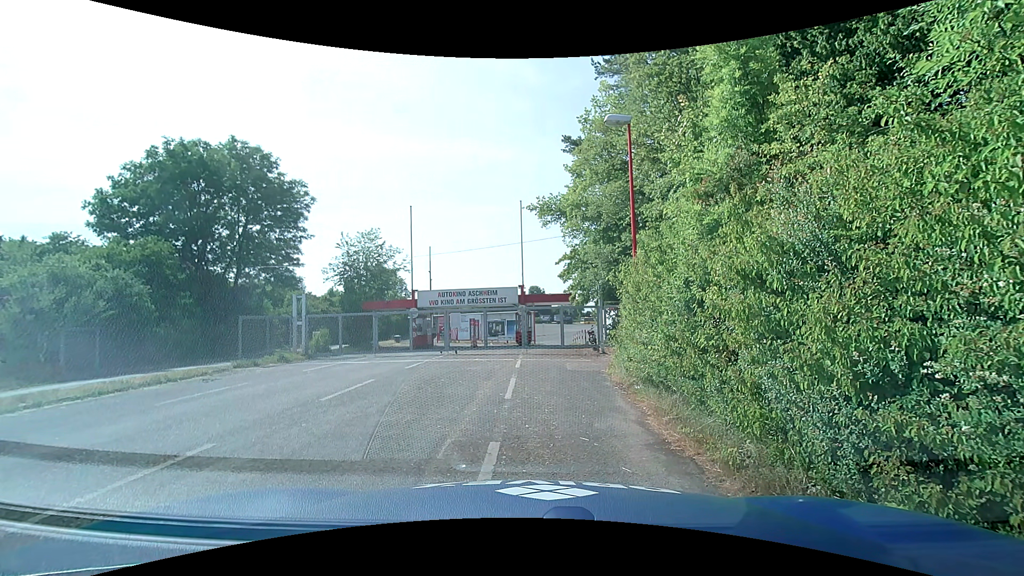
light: Day
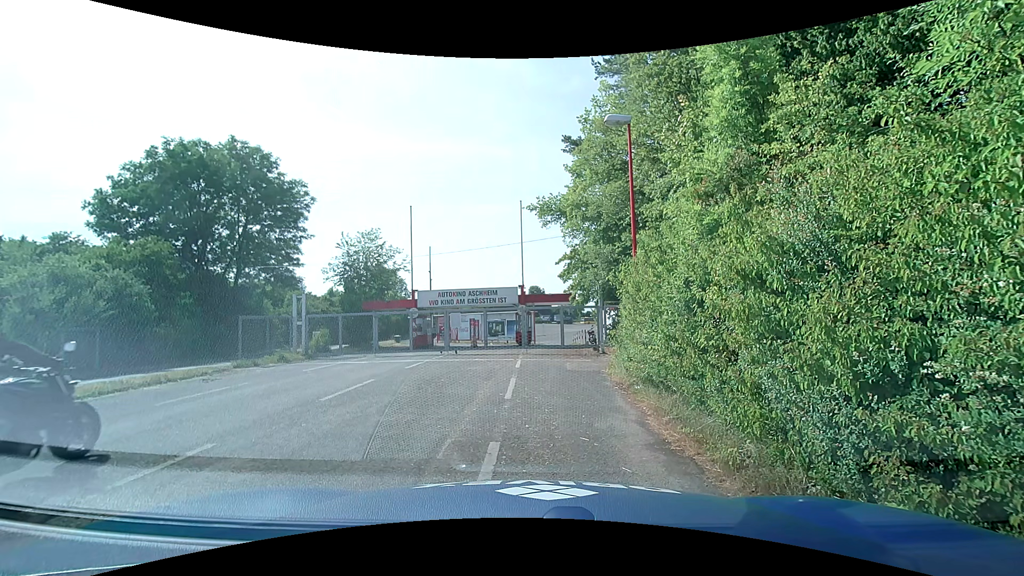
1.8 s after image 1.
(0.0, 0.0) m; 0°
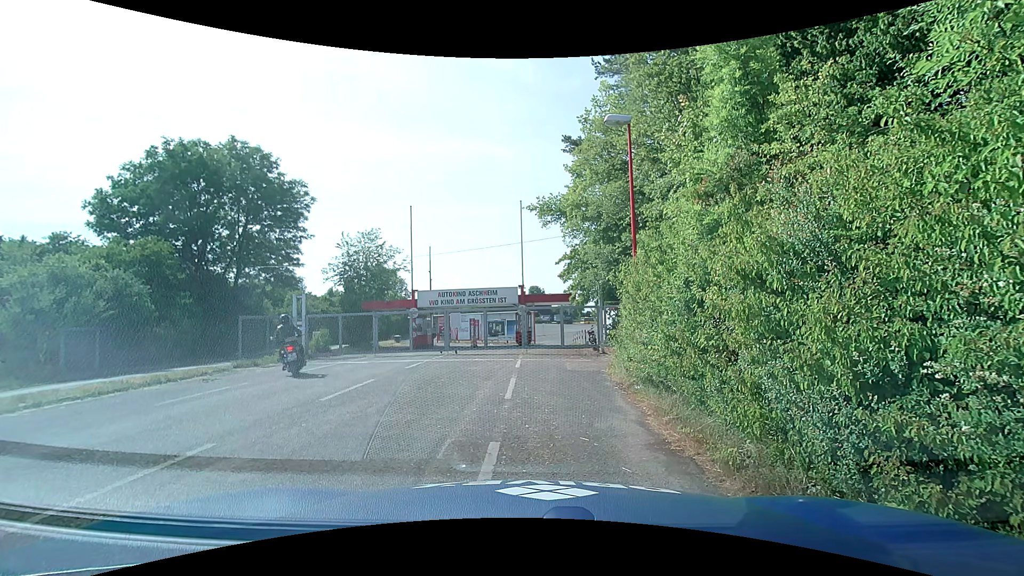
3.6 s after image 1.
(0.0, 0.0) m; 0°
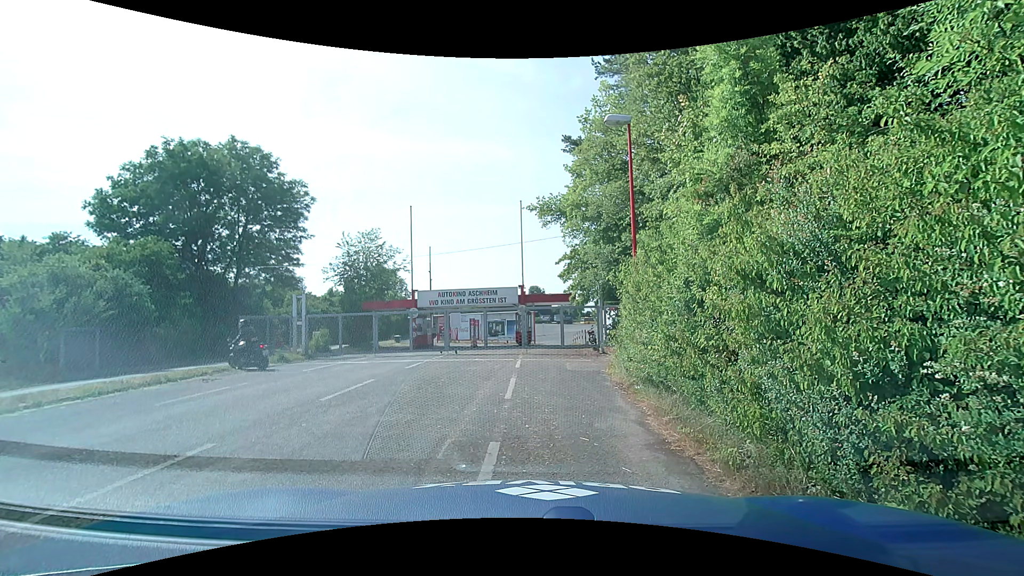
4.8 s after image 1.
(0.0, 0.0) m; 0°
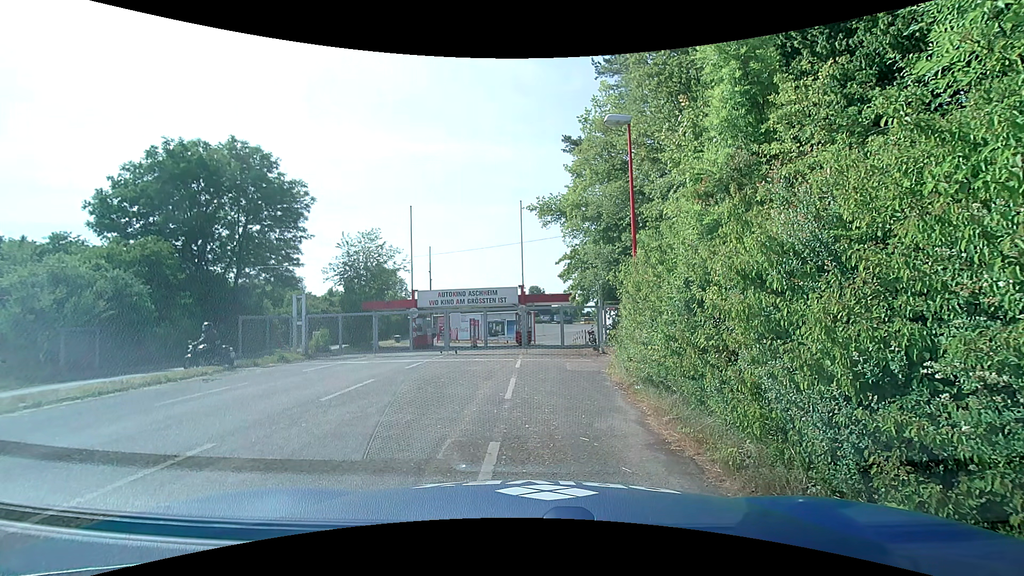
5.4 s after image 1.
(0.0, 0.0) m; 0°
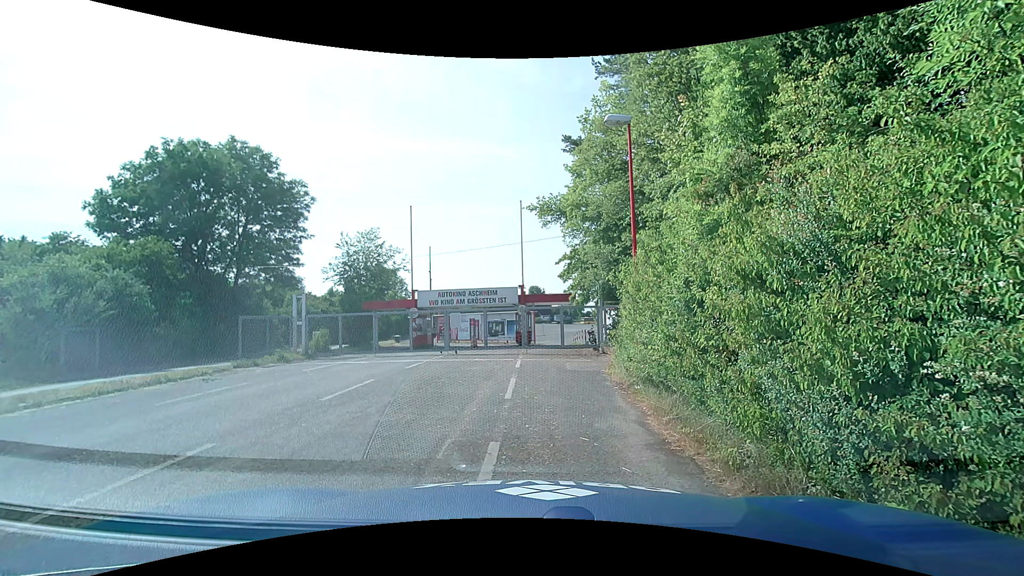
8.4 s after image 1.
(0.0, 0.0) m; 0°
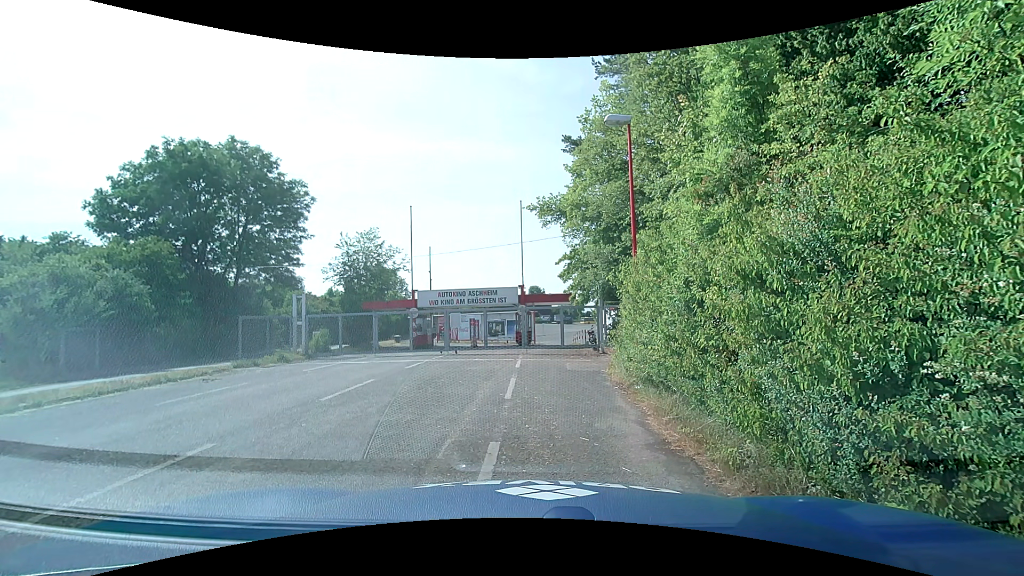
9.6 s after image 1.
(0.0, 0.0) m; 0°
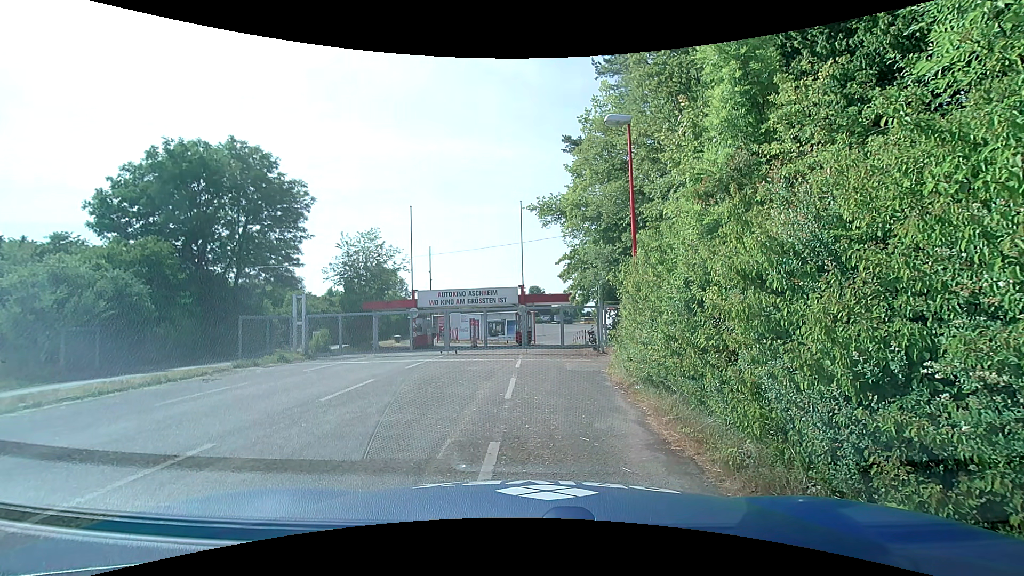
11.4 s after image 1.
(0.0, 0.0) m; 0°
